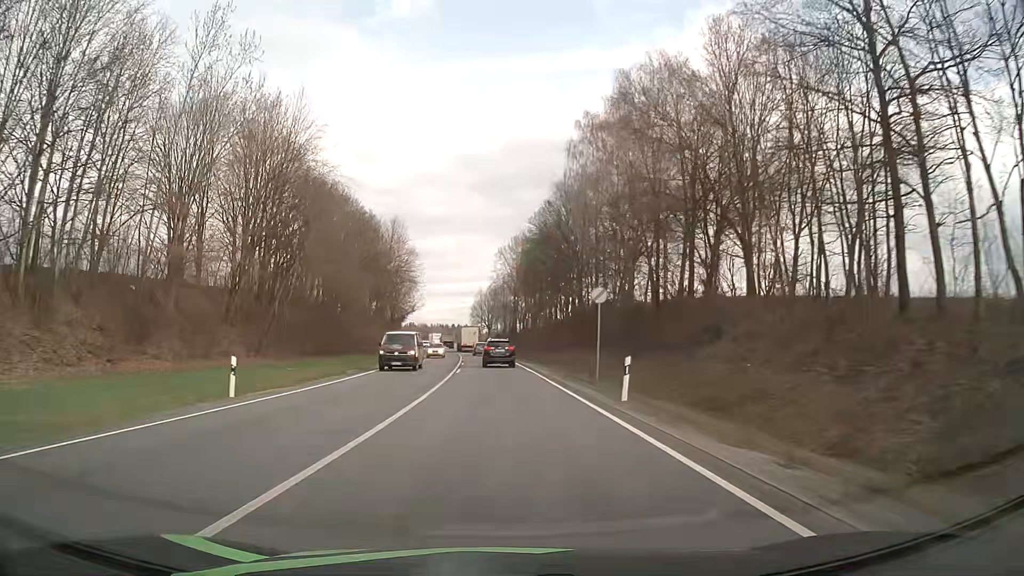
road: primary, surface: asphalt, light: Day
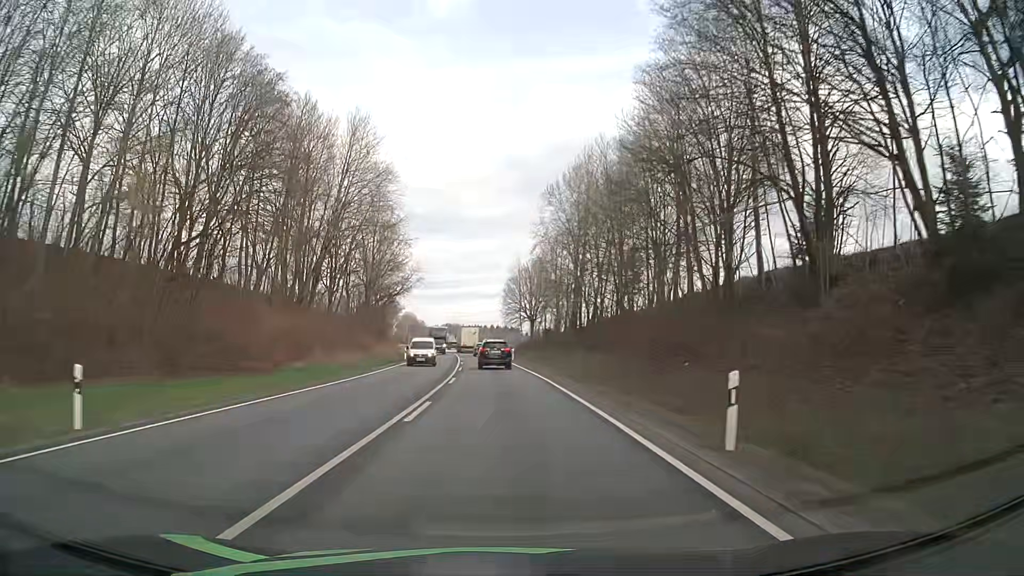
(-1.7, +56.1) m; -4°
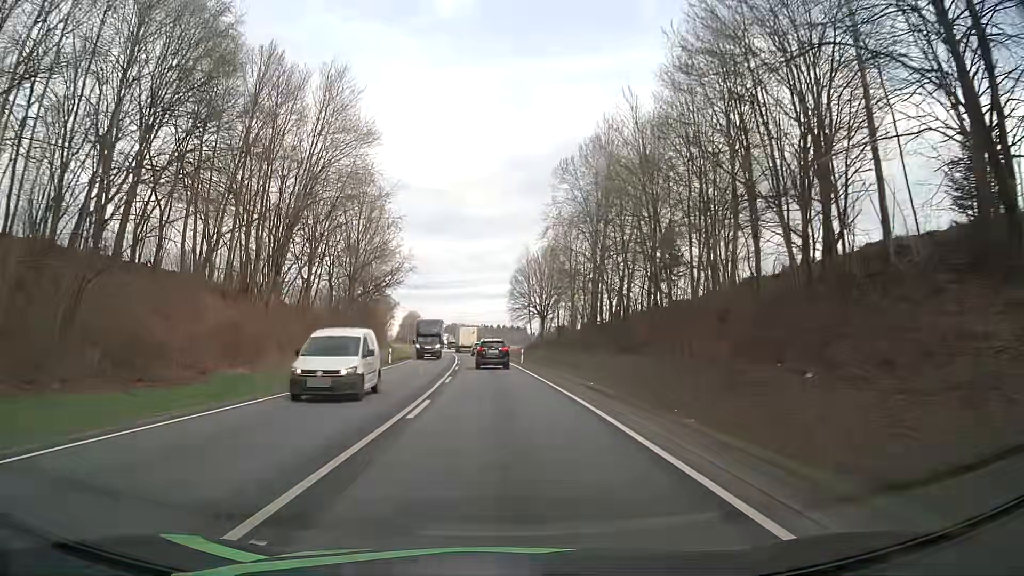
(0.0, +11.5) m; 0°
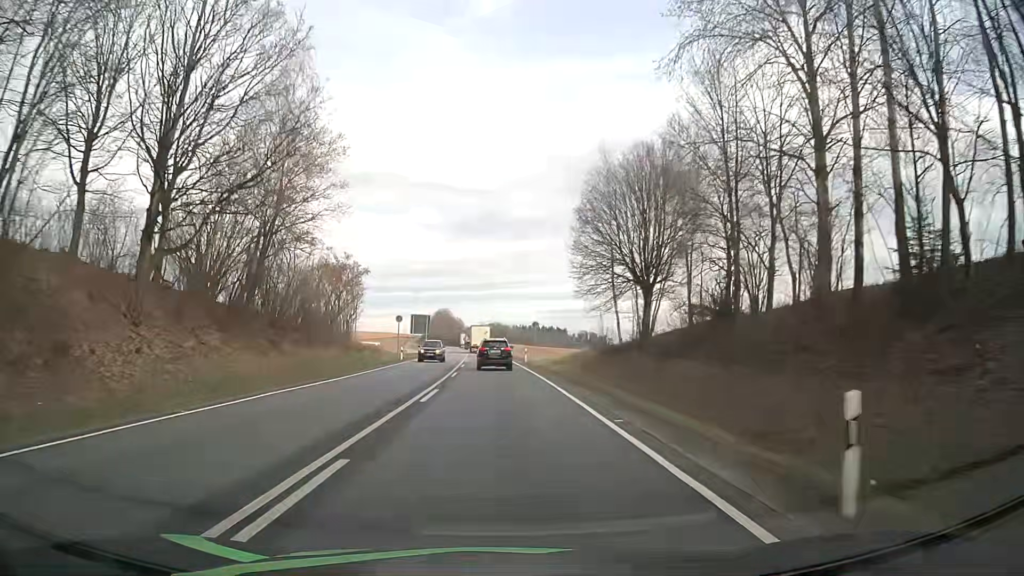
(-1.2, +44.8) m; -4°
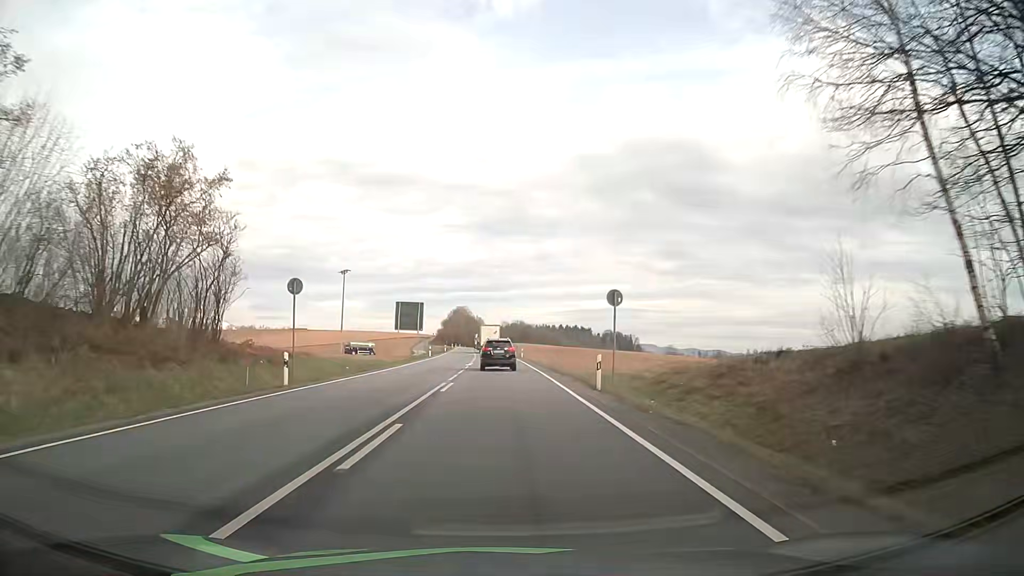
(-0.3, +32.7) m; -1°
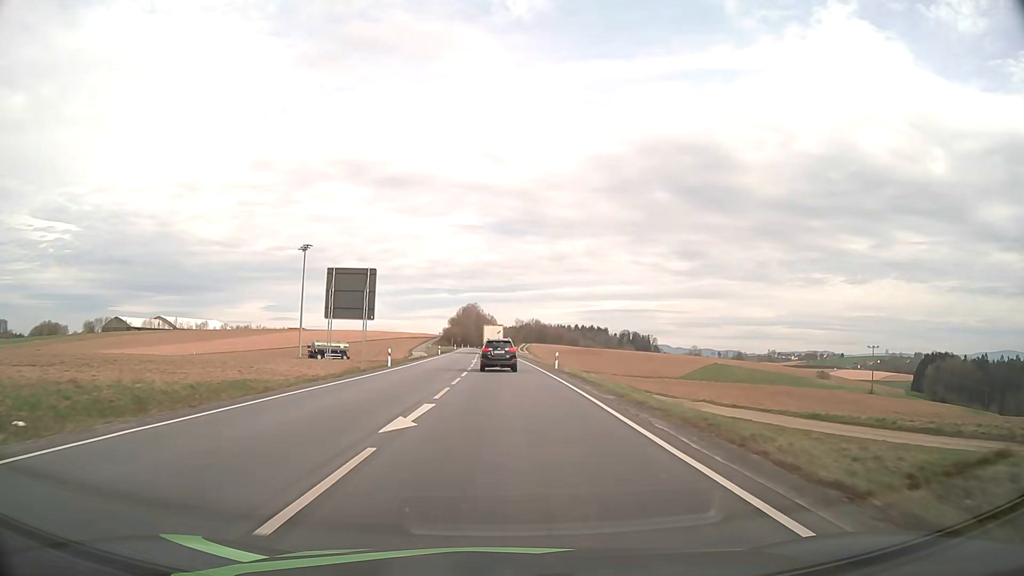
(-0.6, +32.9) m; -2°
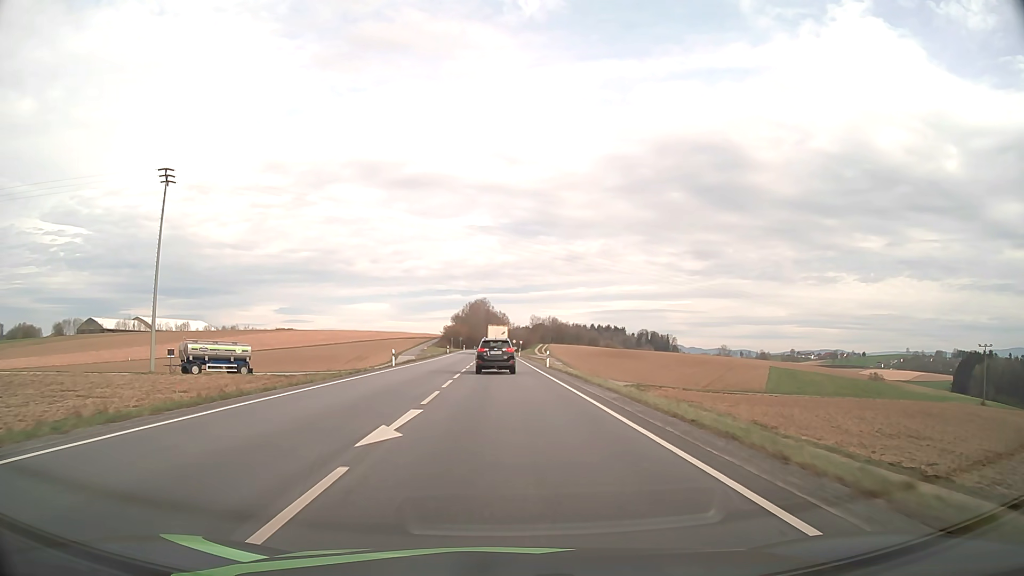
(-0.4, +43.7) m; -1°
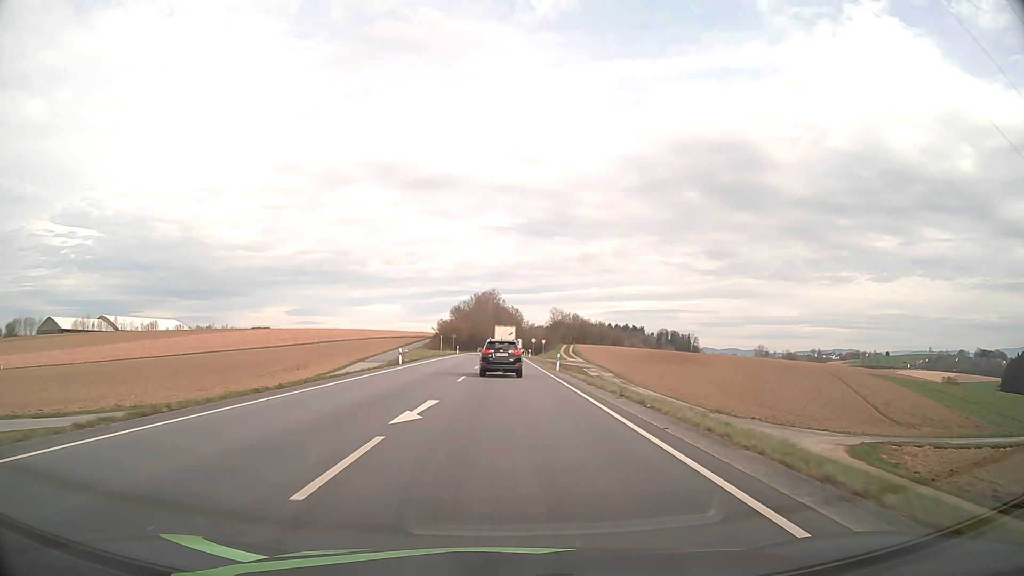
(-0.6, +51.6) m; -1°
(0, +10) (0, +20) (0, +30) (0, +40) (0, +50) (0, +60) (0, +70) (0, +80) (0, +90) (0, +100) m
